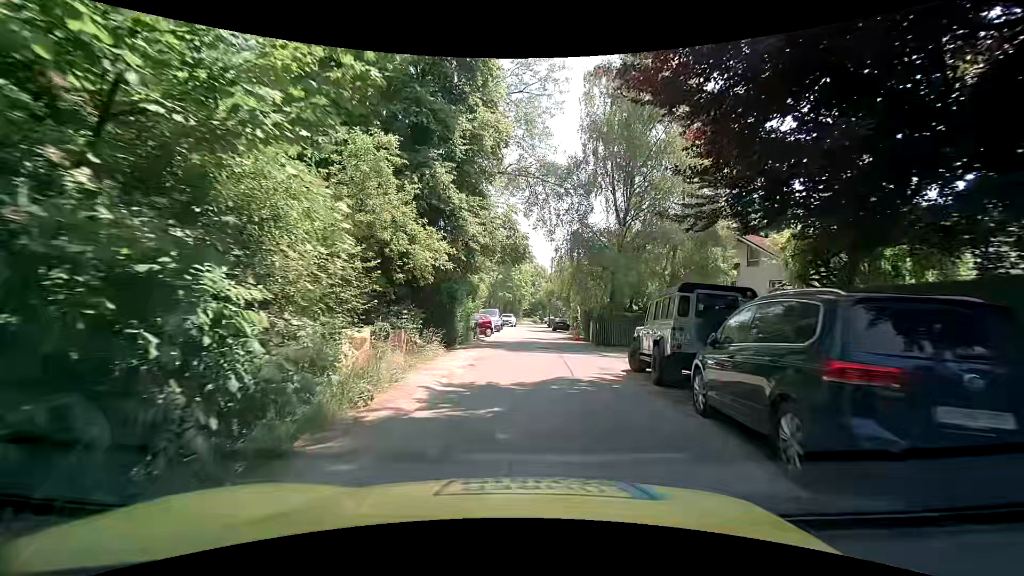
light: Day
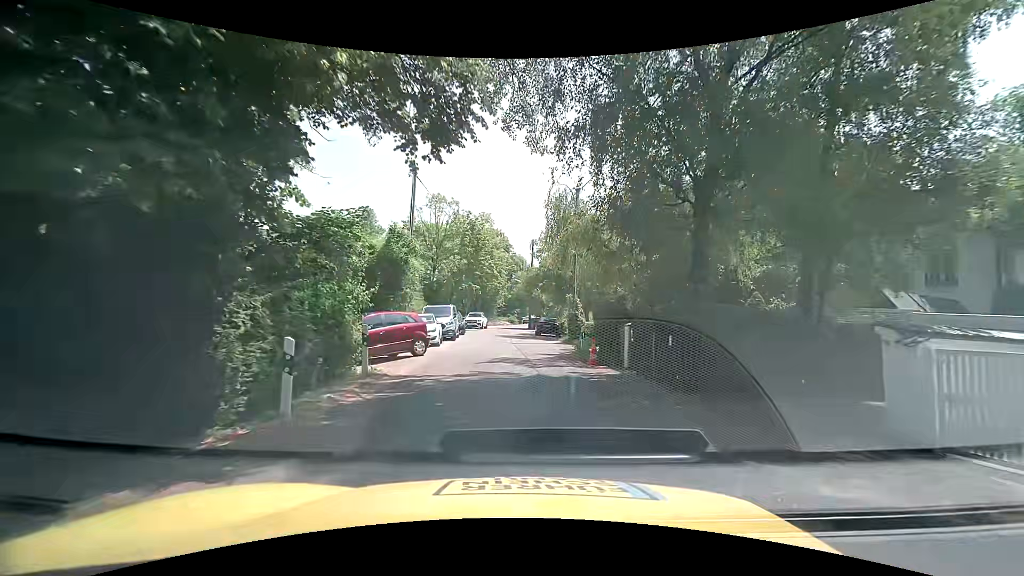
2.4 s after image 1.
(+0.3, +15.8) m; +3°
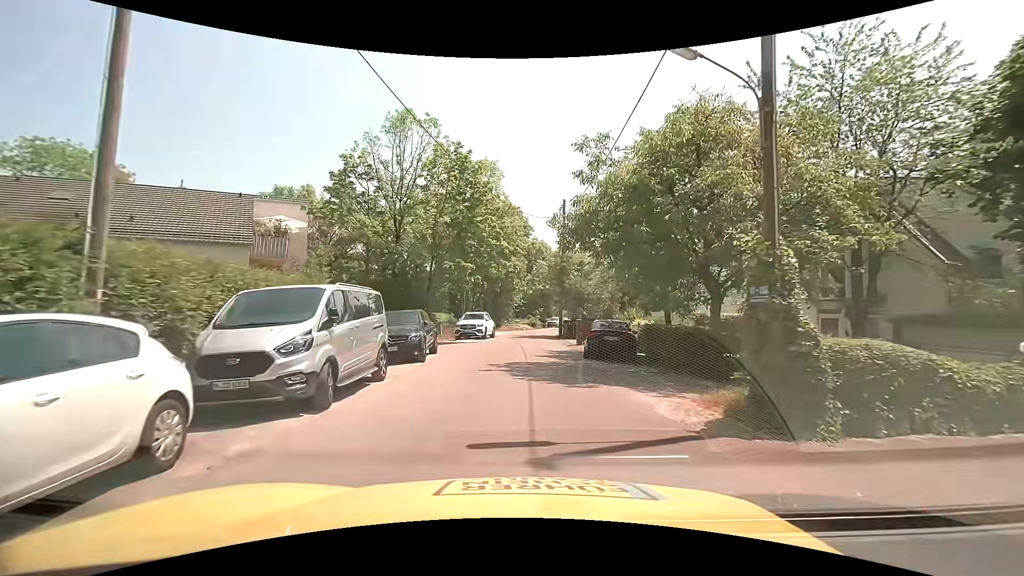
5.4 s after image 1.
(-0.7, +20.1) m; -3°
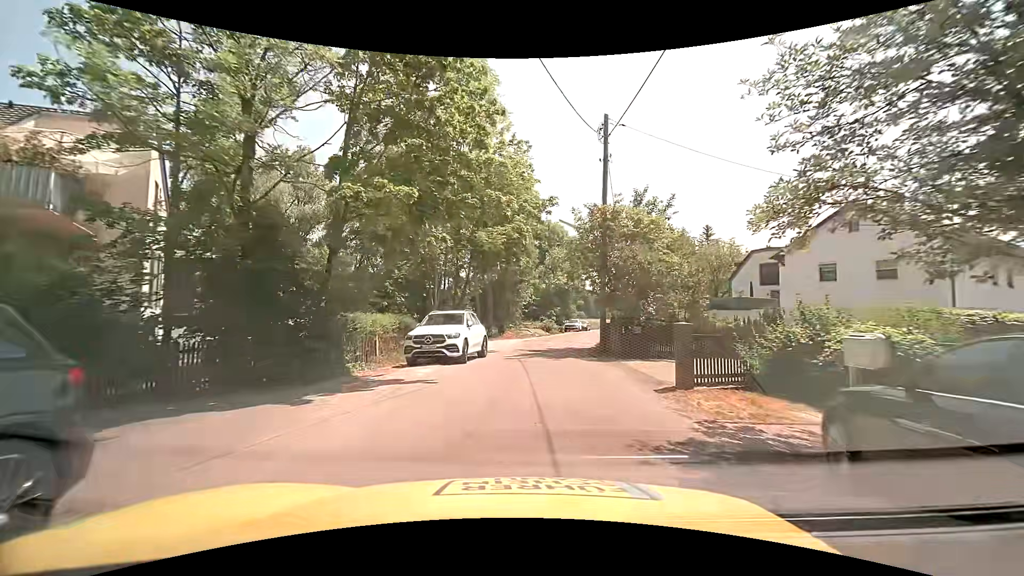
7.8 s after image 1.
(-0.4, +15.6) m; -2°
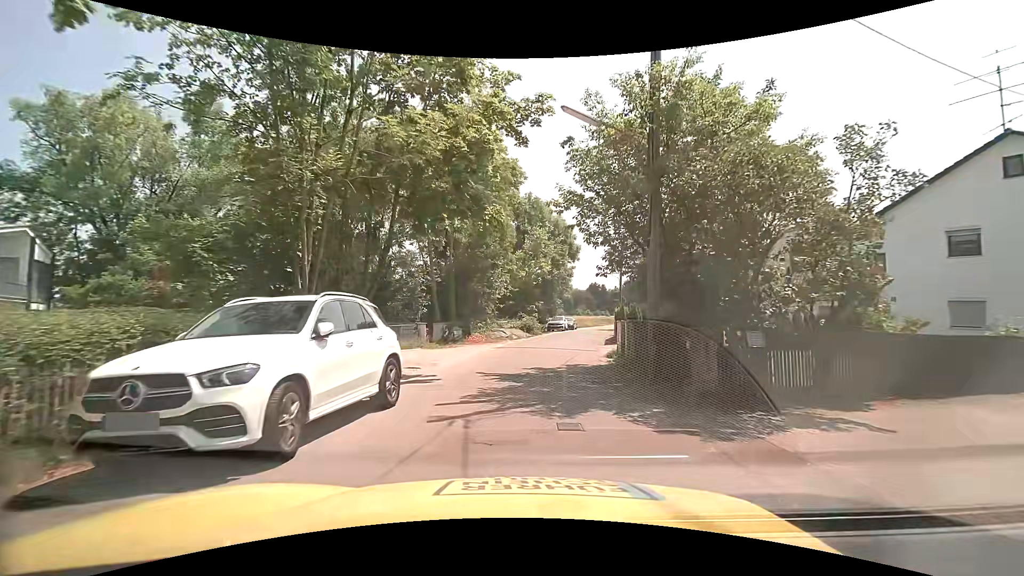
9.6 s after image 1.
(+0.2, +11.1) m; +2°
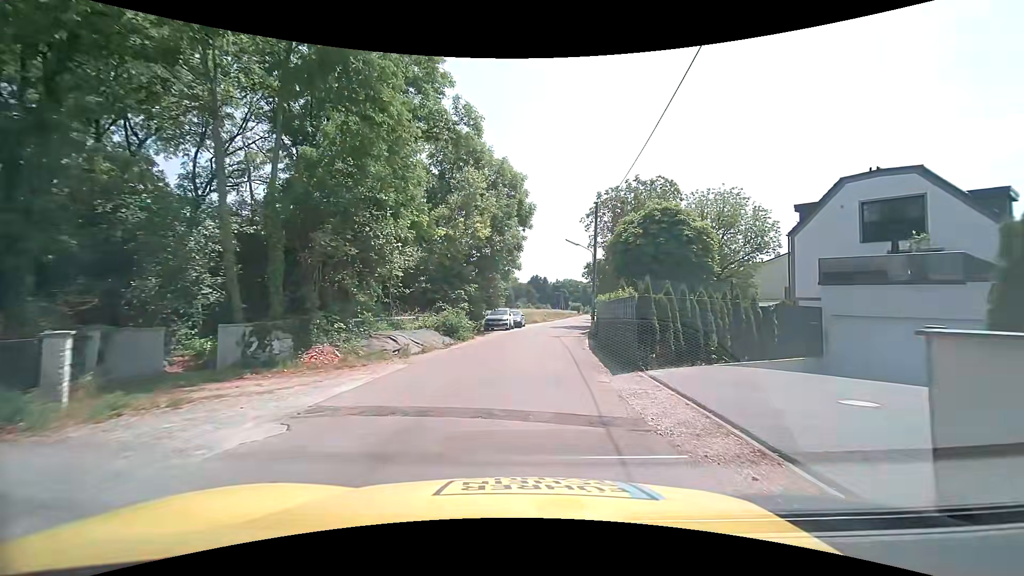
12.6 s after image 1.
(+0.9, +16.9) m; +7°
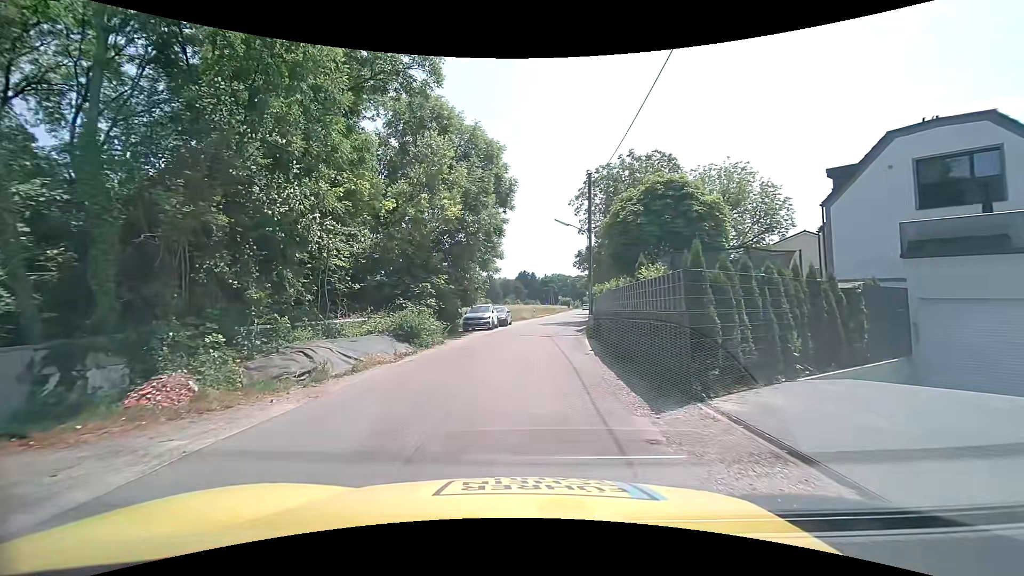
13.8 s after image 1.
(+0.3, +5.3) m; +2°
